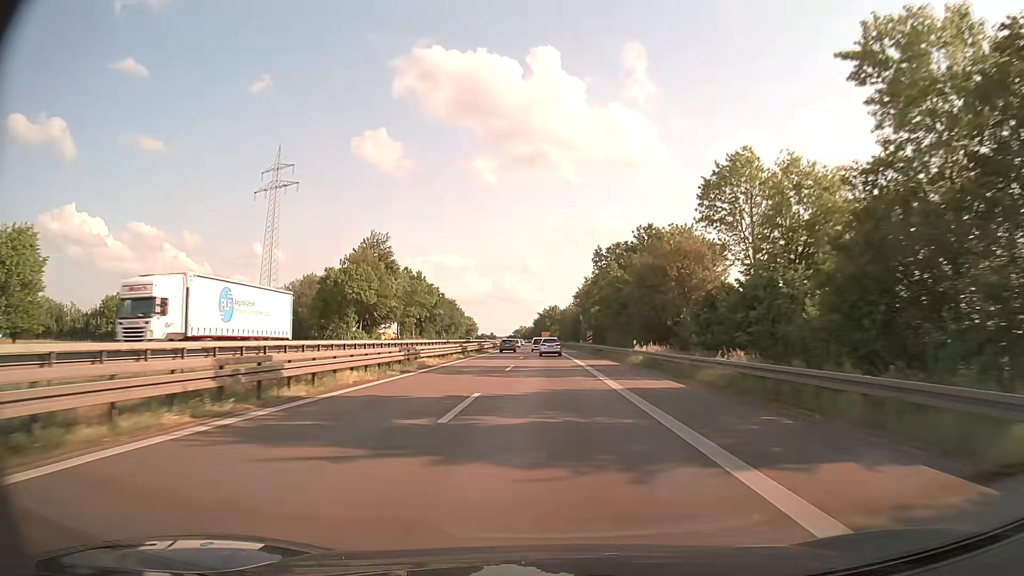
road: trunk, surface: asphalt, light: Day
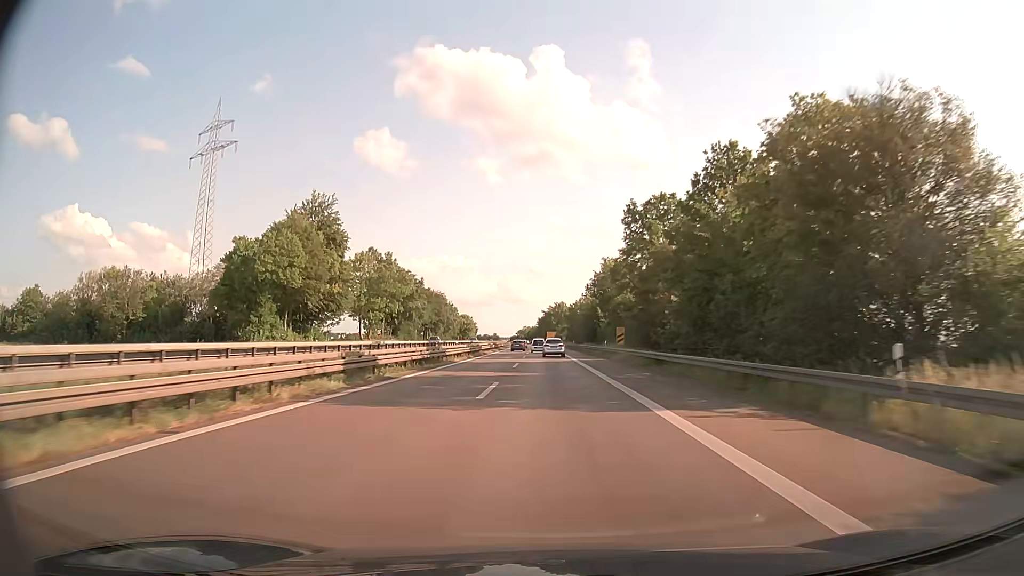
(-0.2, +31.7) m; 0°
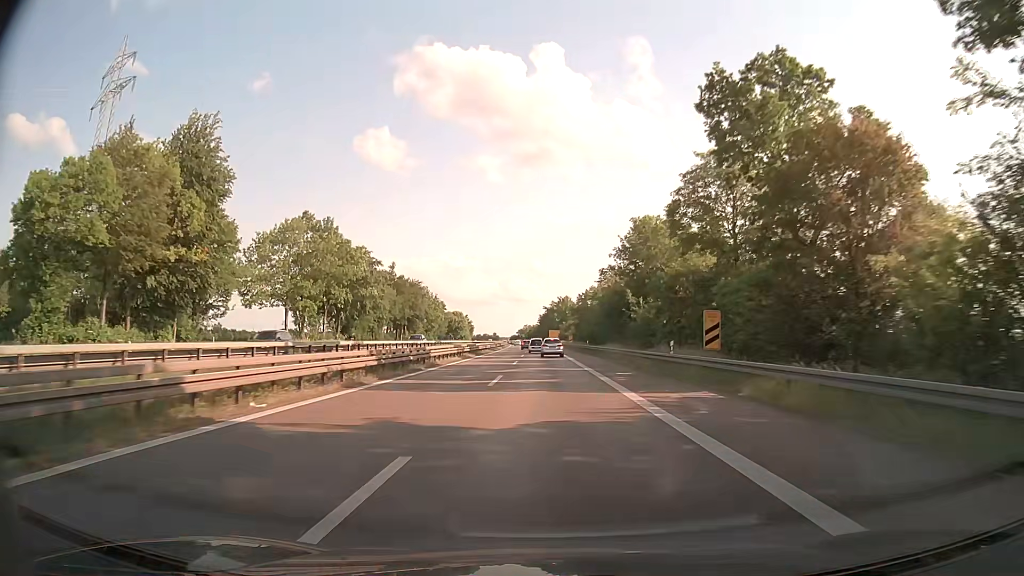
(0.0, +31.9) m; 0°
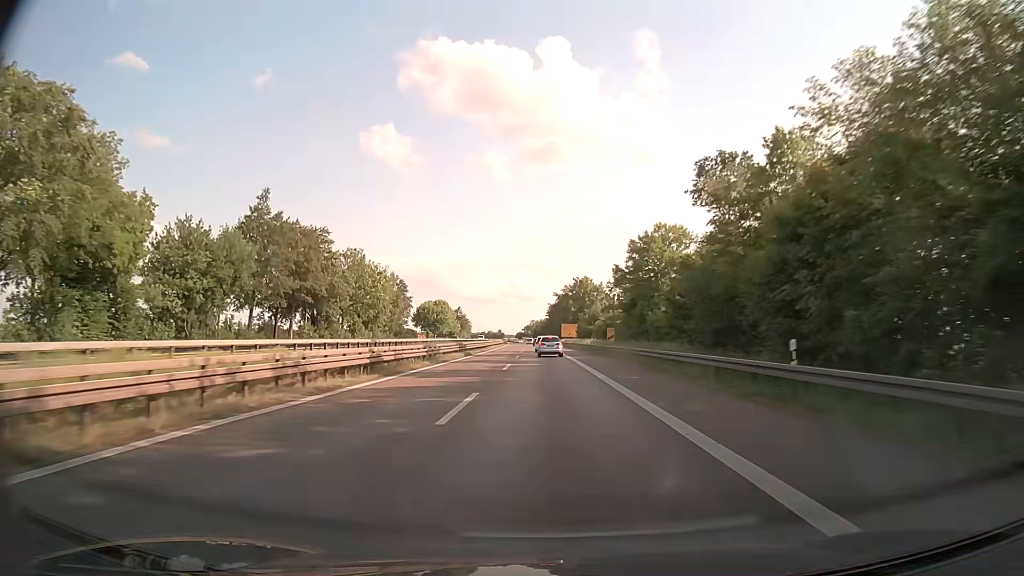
(-0.7, +63.5) m; -1°
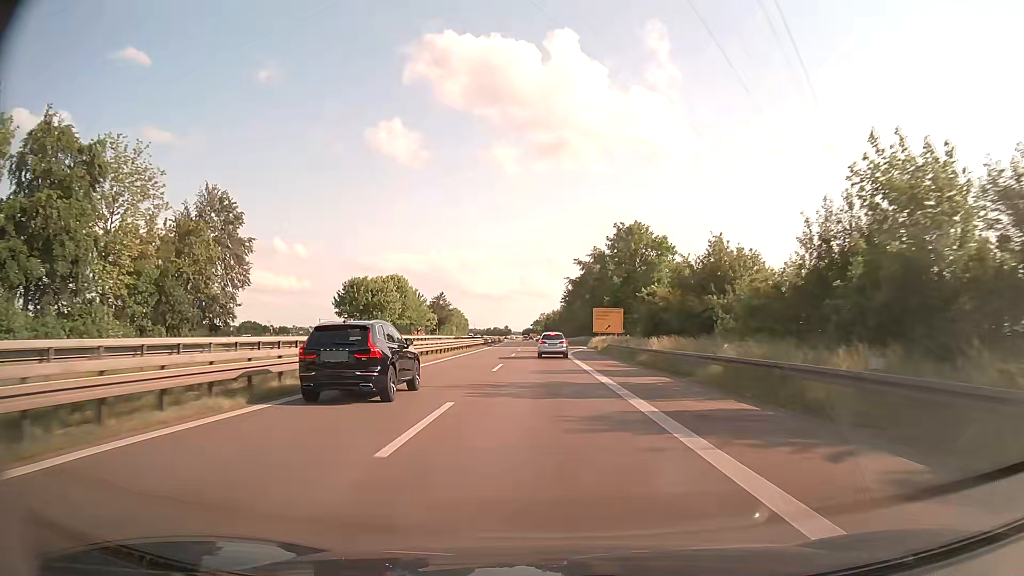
(-0.9, +75.2) m; -1°
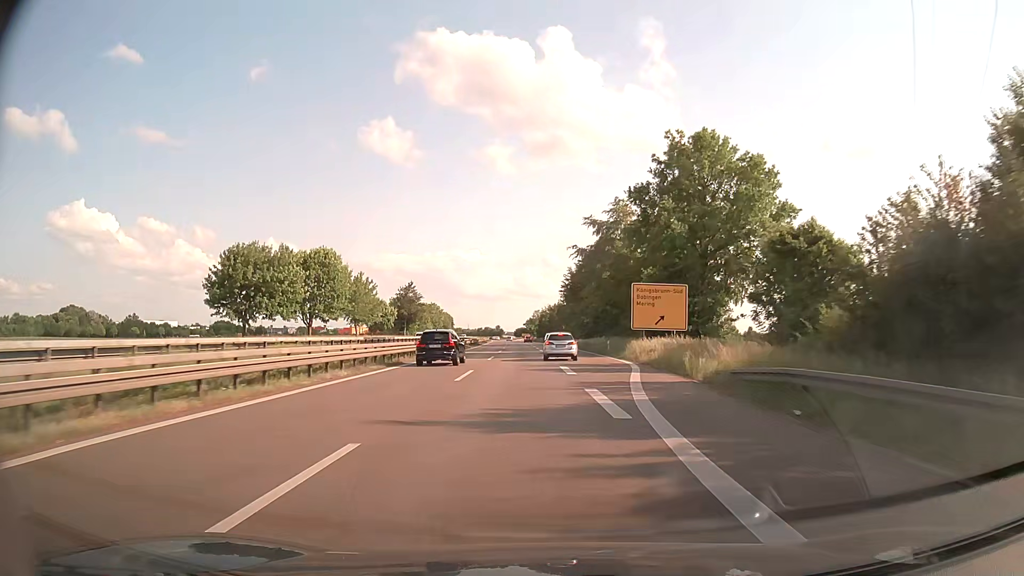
(0.0, +41.1) m; 0°
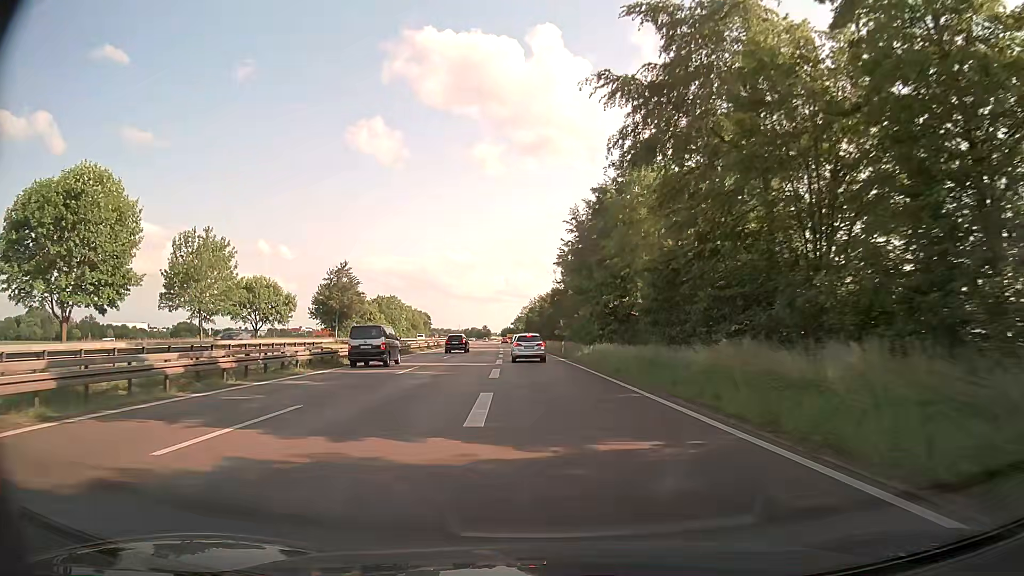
(+0.7, +49.1) m; +1°
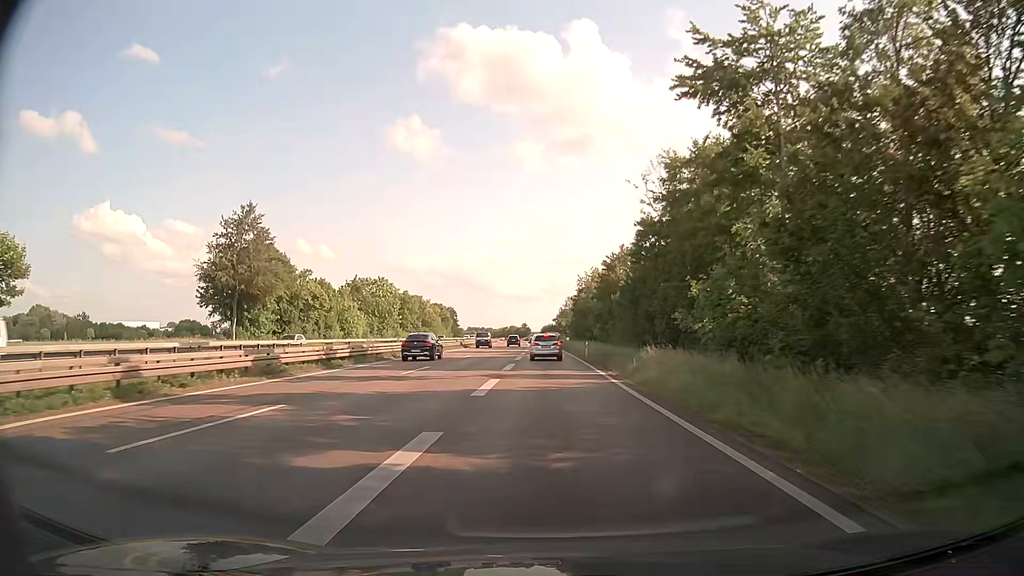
(-1.9, +54.5) m; -4°
